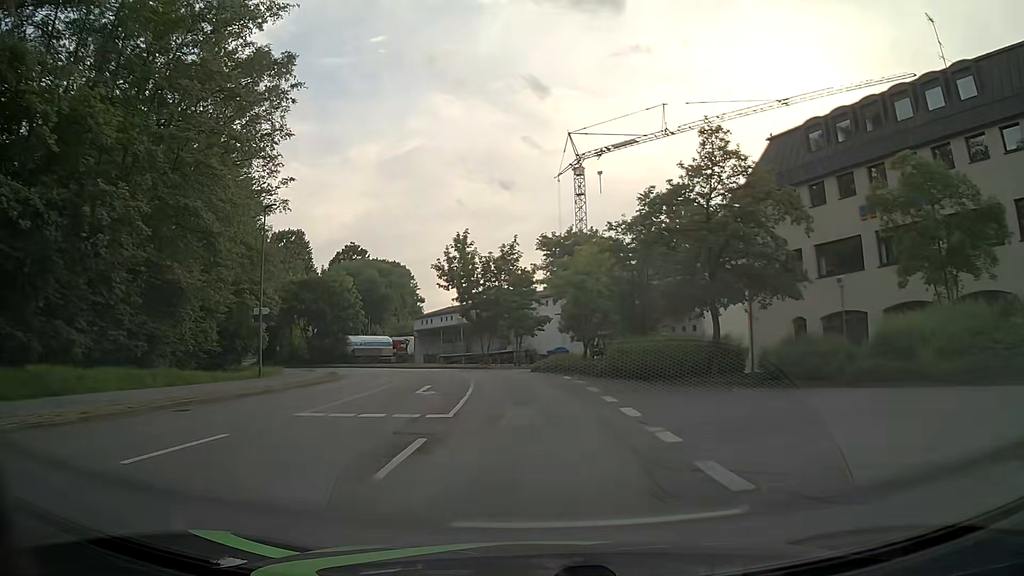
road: unclassified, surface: asphalt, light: Day
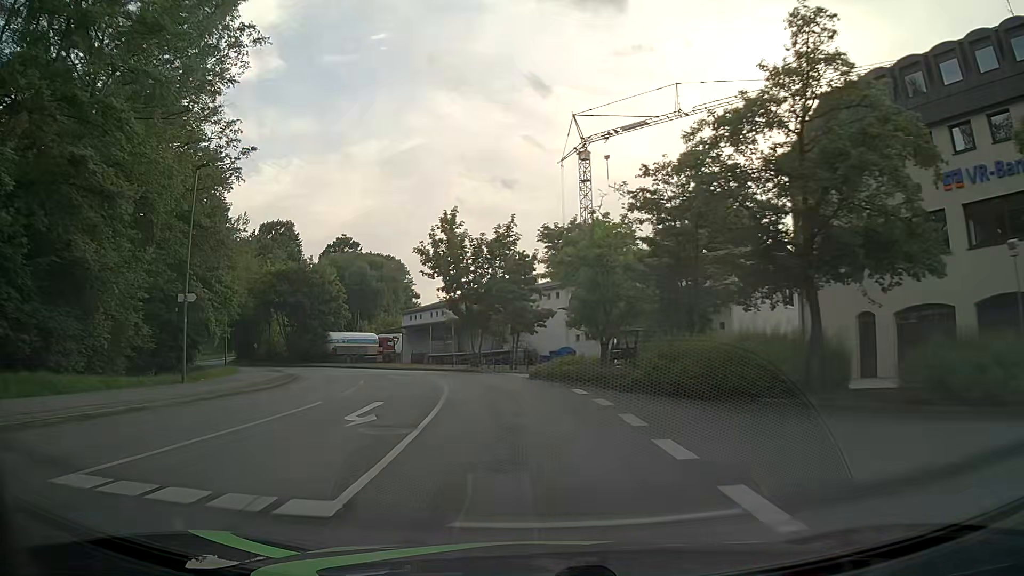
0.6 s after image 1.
(+0.1, +7.5) m; 0°
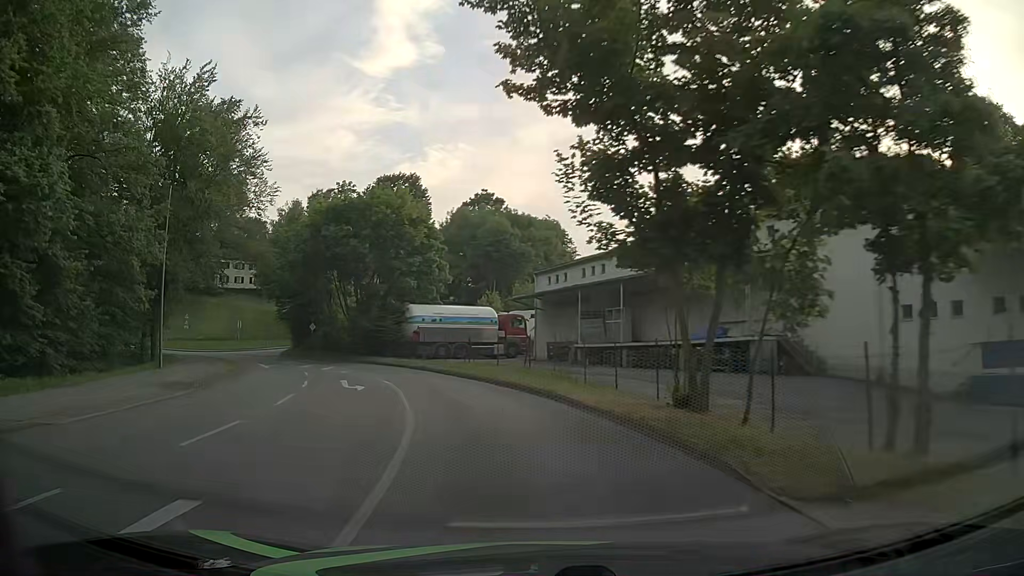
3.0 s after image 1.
(-2.5, +30.0) m; -13°
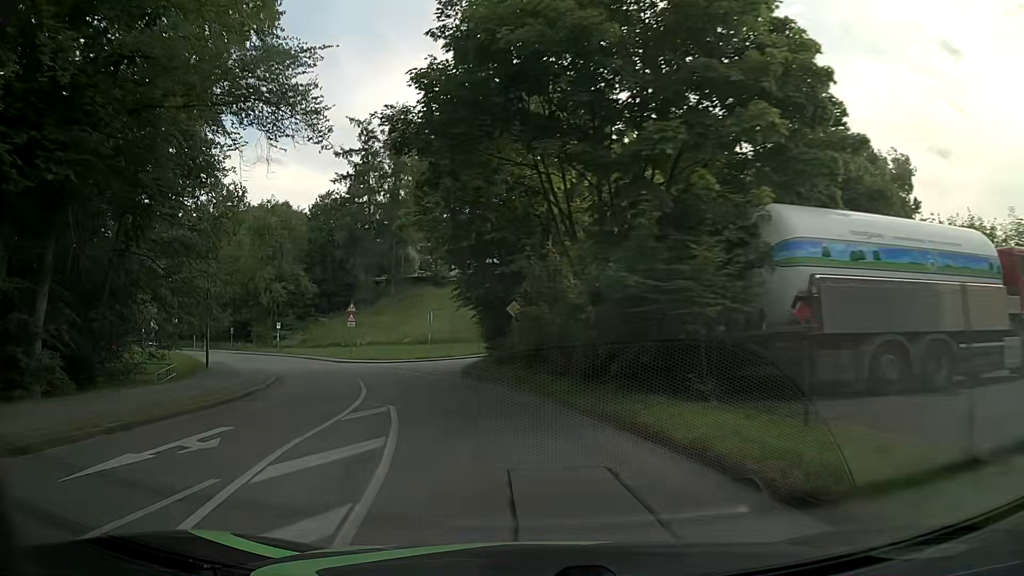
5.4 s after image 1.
(-6.4, +29.8) m; -25°
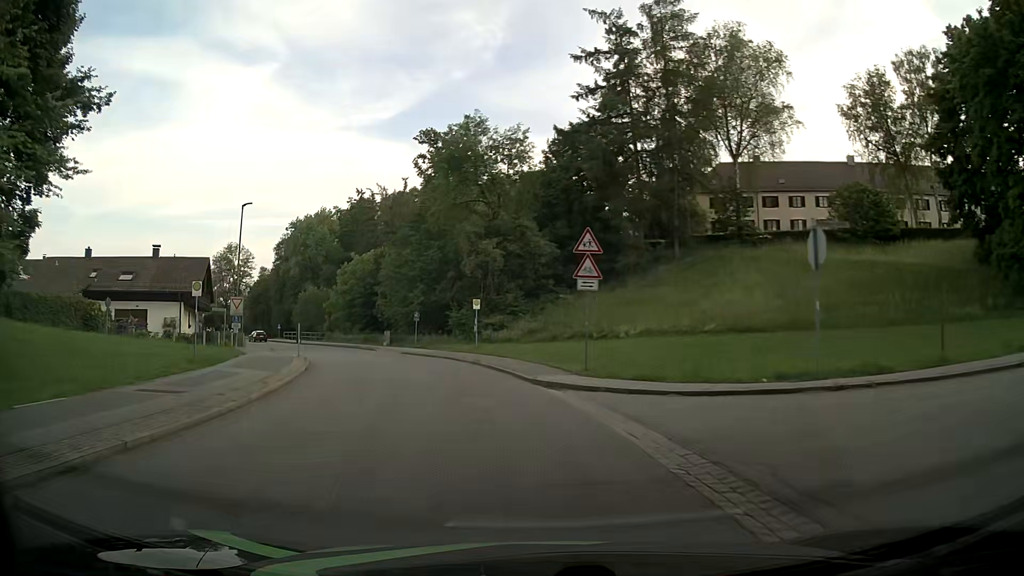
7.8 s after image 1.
(-6.6, +29.9) m; -23°
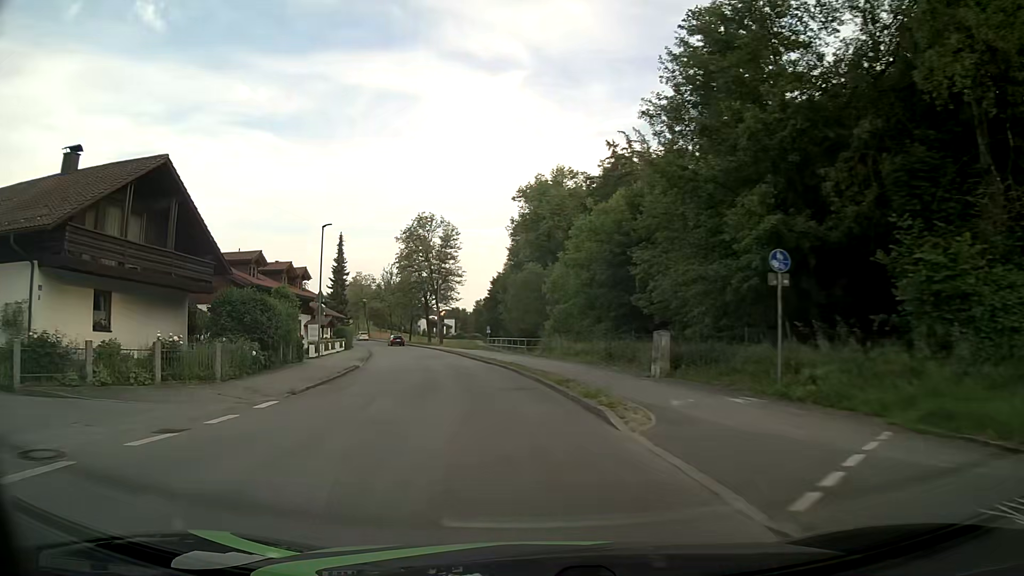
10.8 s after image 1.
(-8.3, +37.4) m; -24°
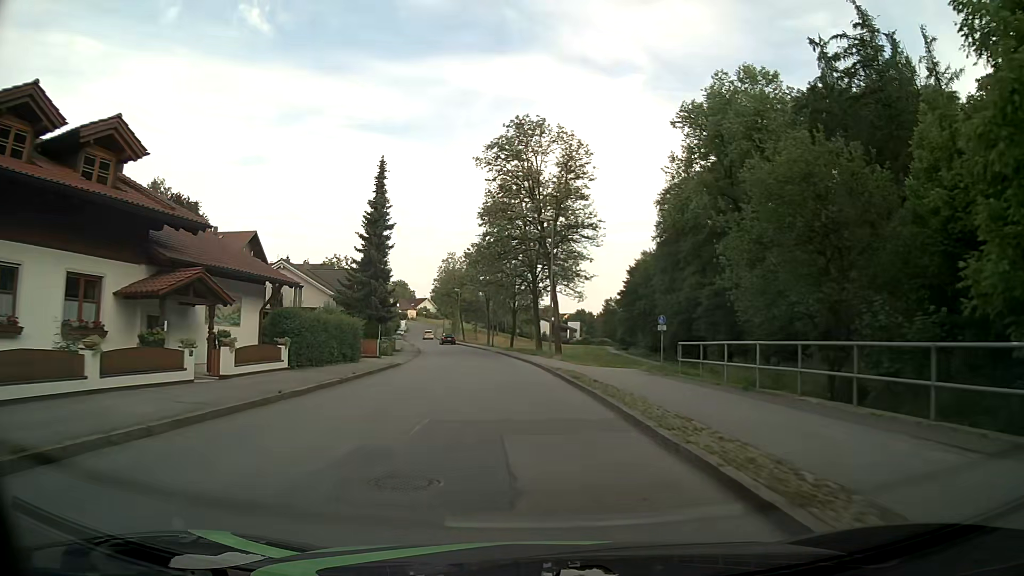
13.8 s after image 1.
(-4.7, +38.0) m; -10°
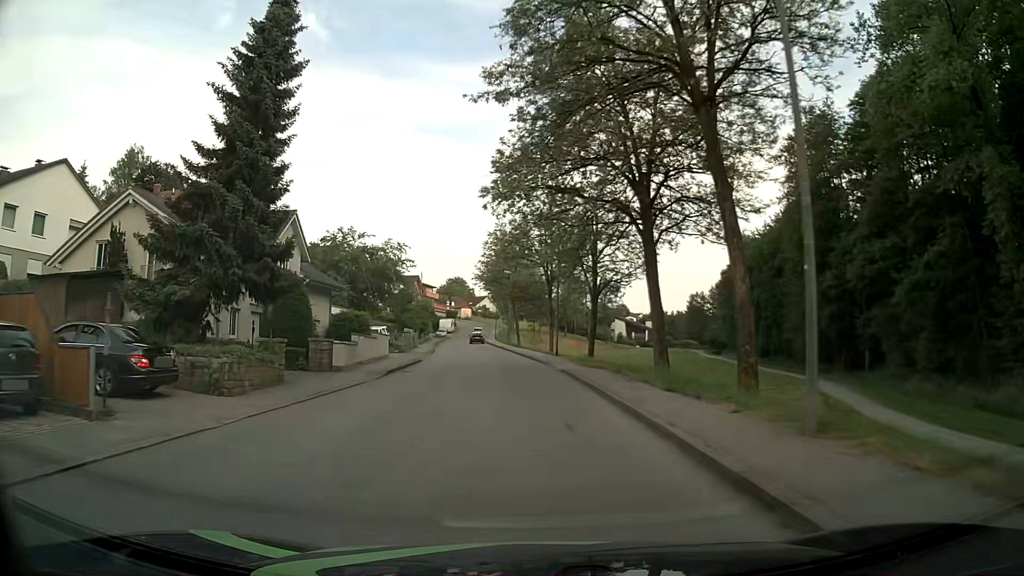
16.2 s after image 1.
(-1.7, +30.5) m; -6°
(0, +10) (-1, +20) (-1, +30) (-2, +40) (-3, +50) (-5, +60) (-6, +70) (-7, +80) (-8, +90) (-9, +99) m
